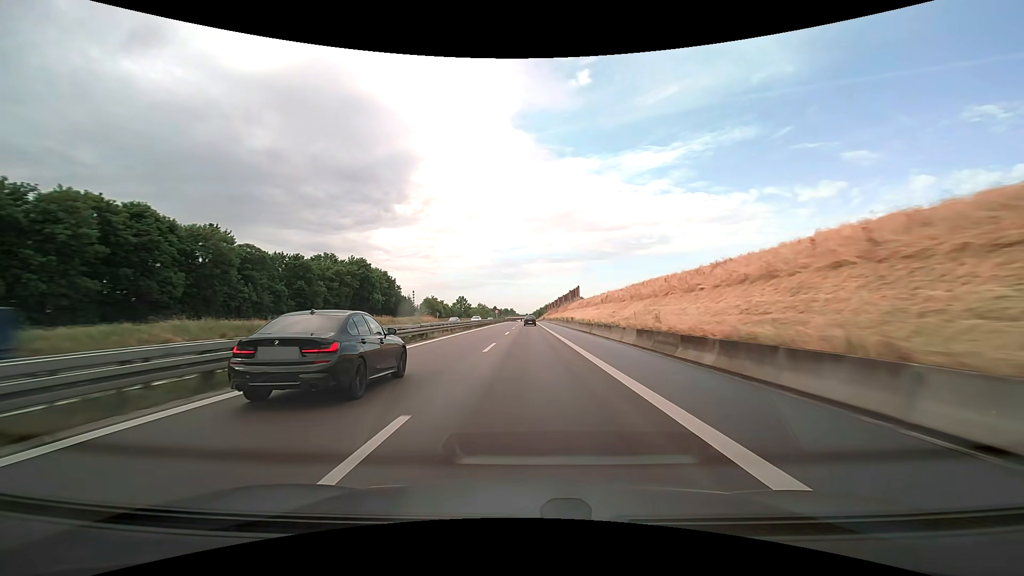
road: trunk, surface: asphalt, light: Day
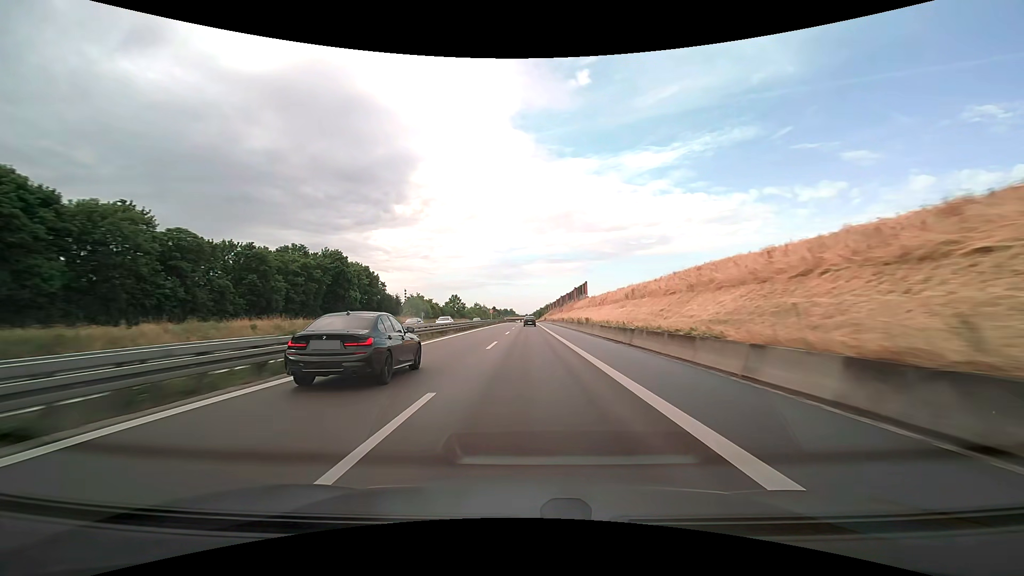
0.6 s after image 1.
(0.0, +16.1) m; 0°
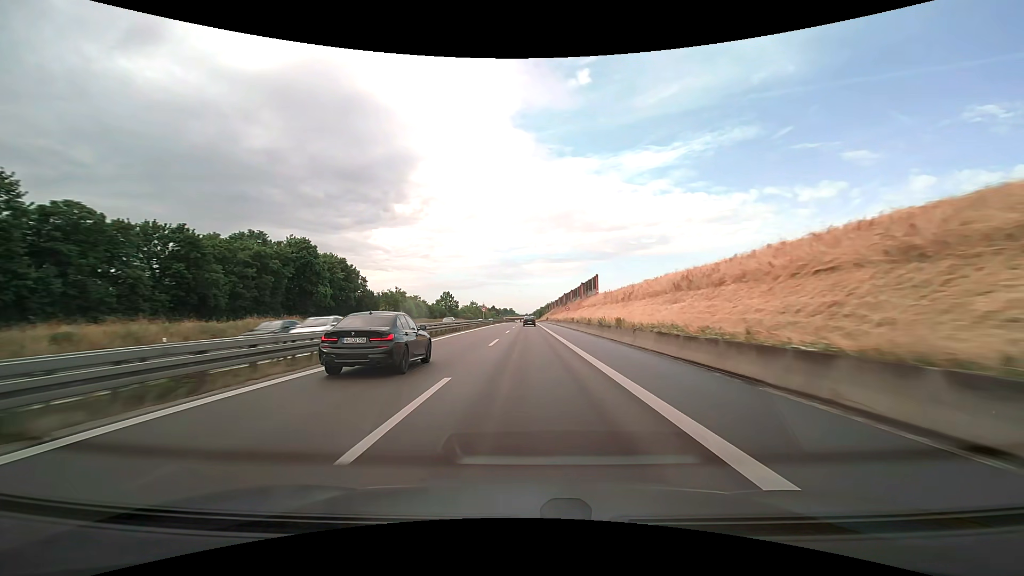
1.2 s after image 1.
(0.0, +16.0) m; 0°
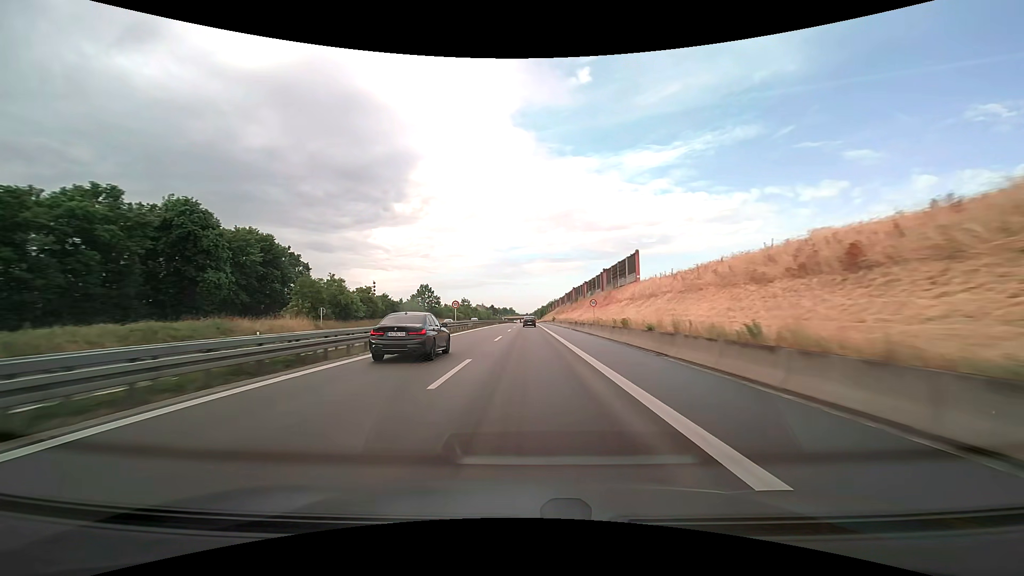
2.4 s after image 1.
(0.0, +31.6) m; 0°
